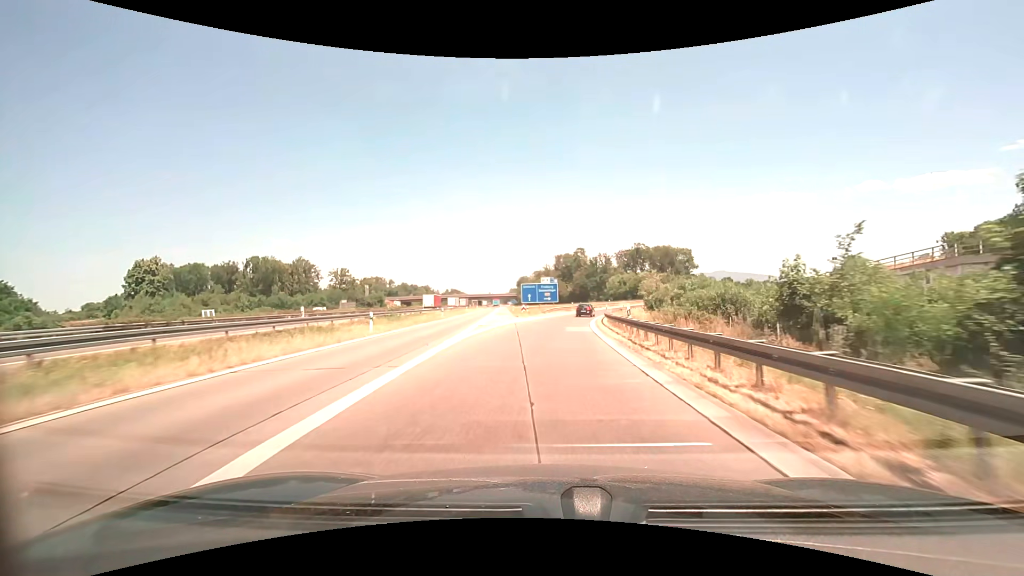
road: motorway_link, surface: asphalt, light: Day
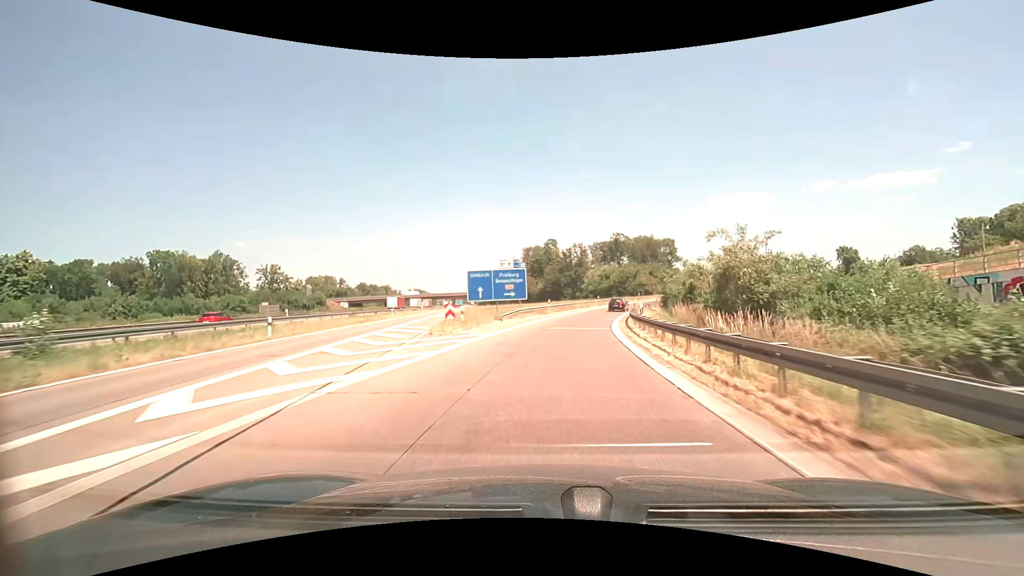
(+0.8, +30.4) m; +4°
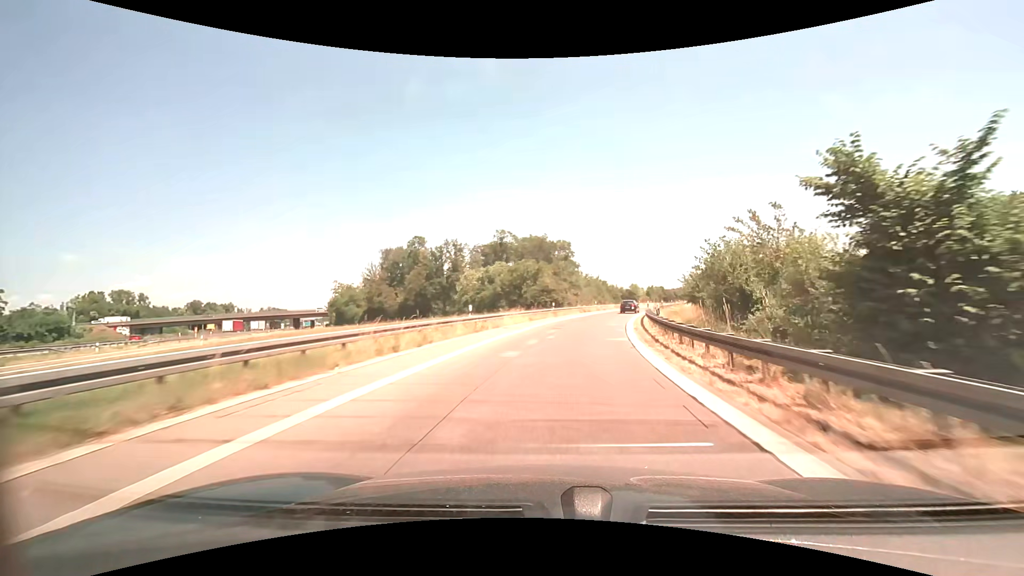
(+5.4, +49.6) m; +13°
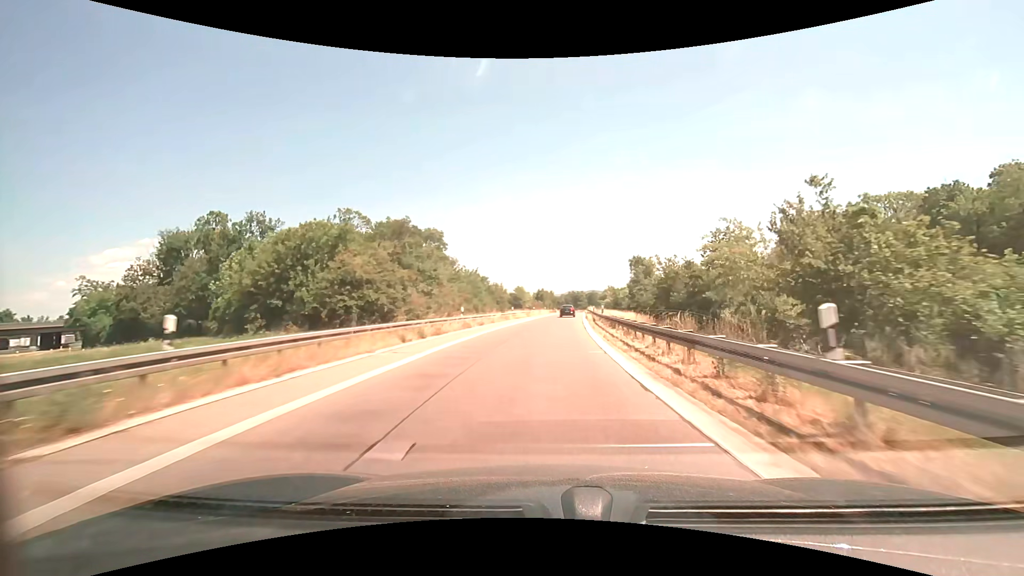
(+4.6, +40.1) m; +13°
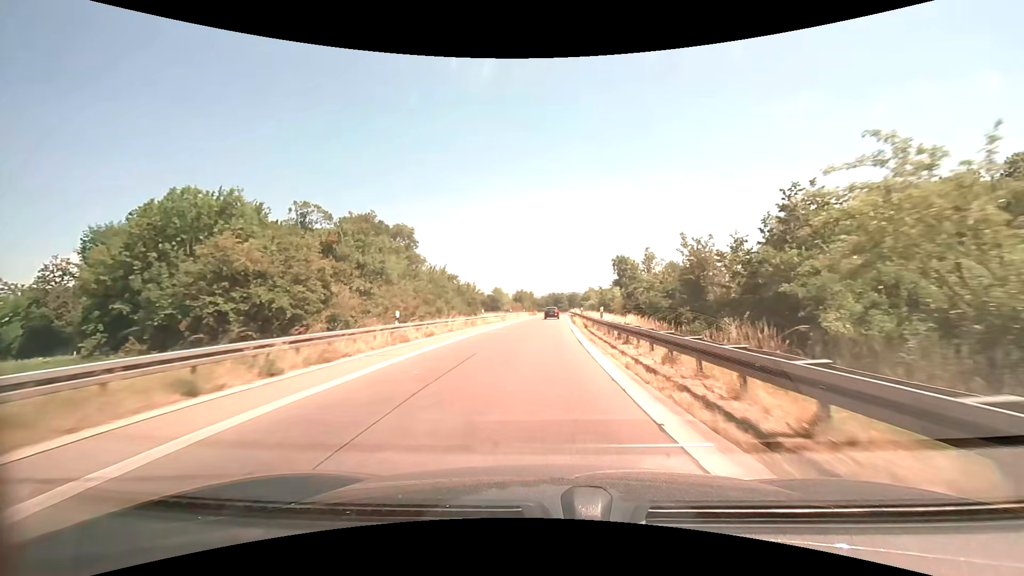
(+0.3, +10.1) m; +3°
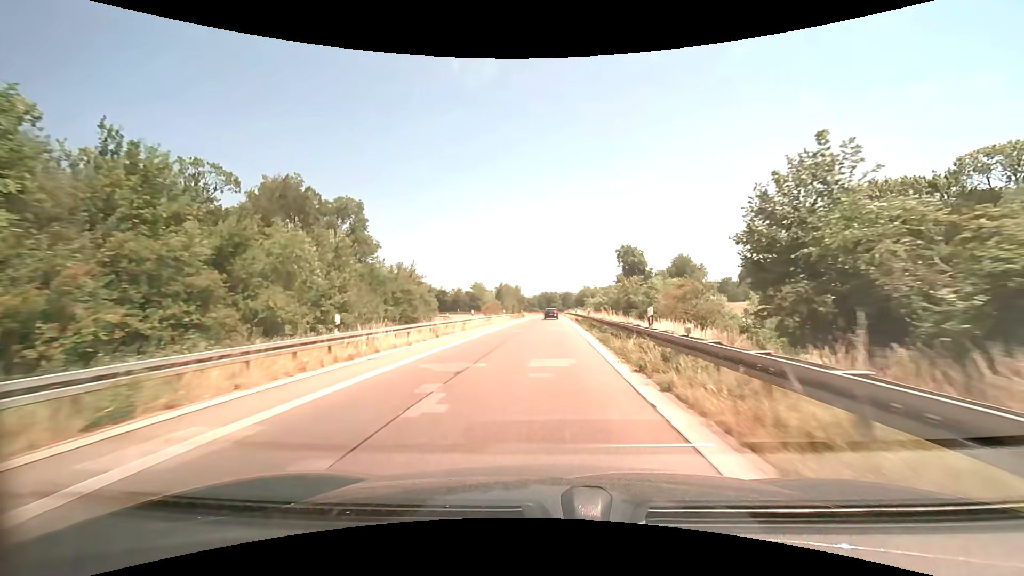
(+0.2, +30.7) m; +1°
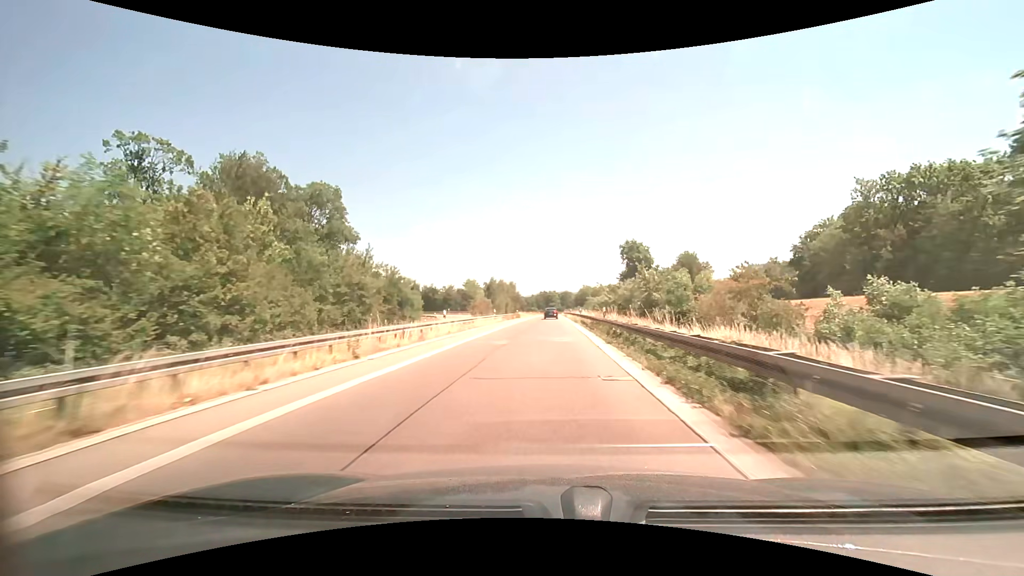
(0.0, +10.4) m; 0°
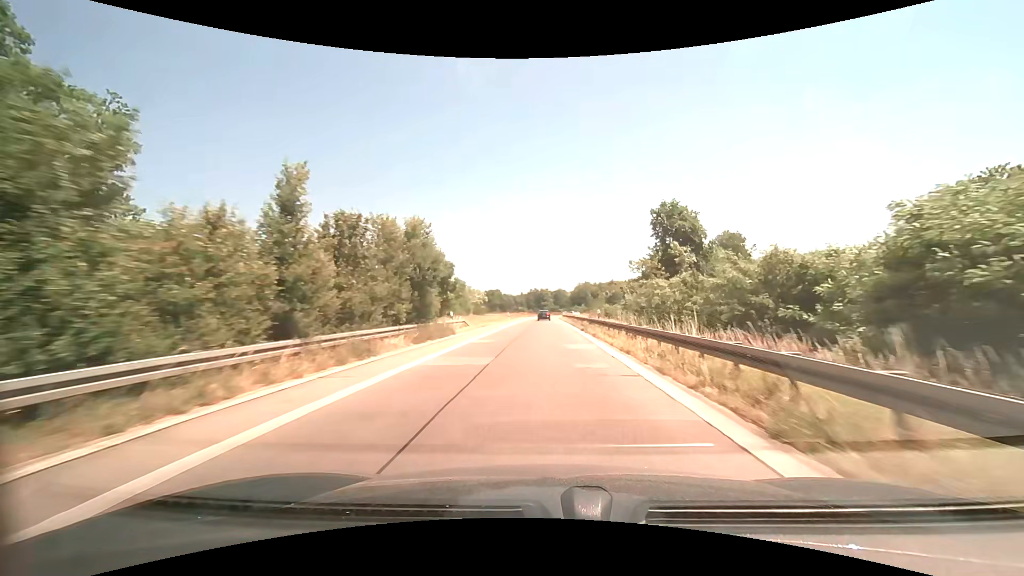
(+0.6, +53.8) m; +1°
